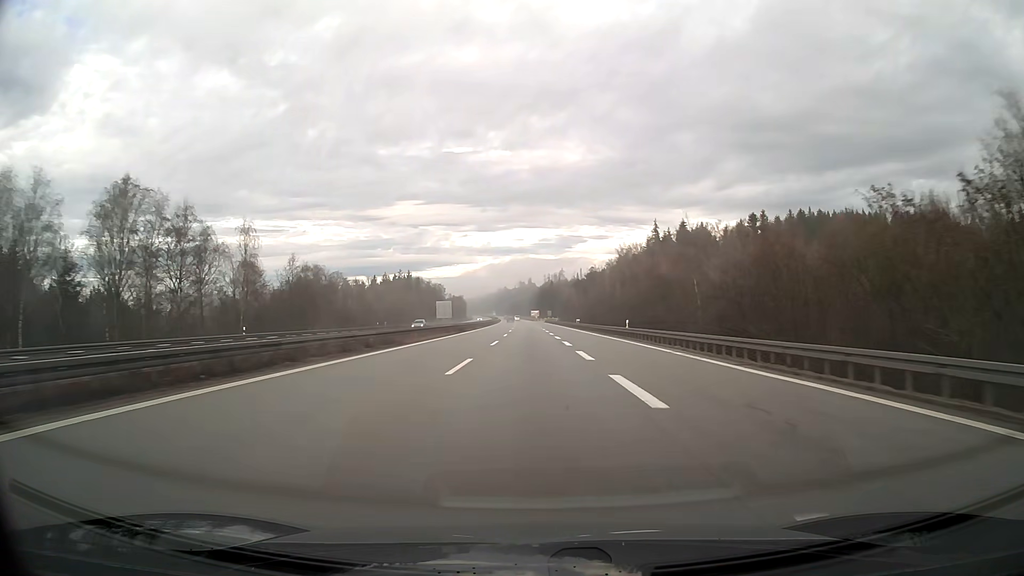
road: motorway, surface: asphalt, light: Day
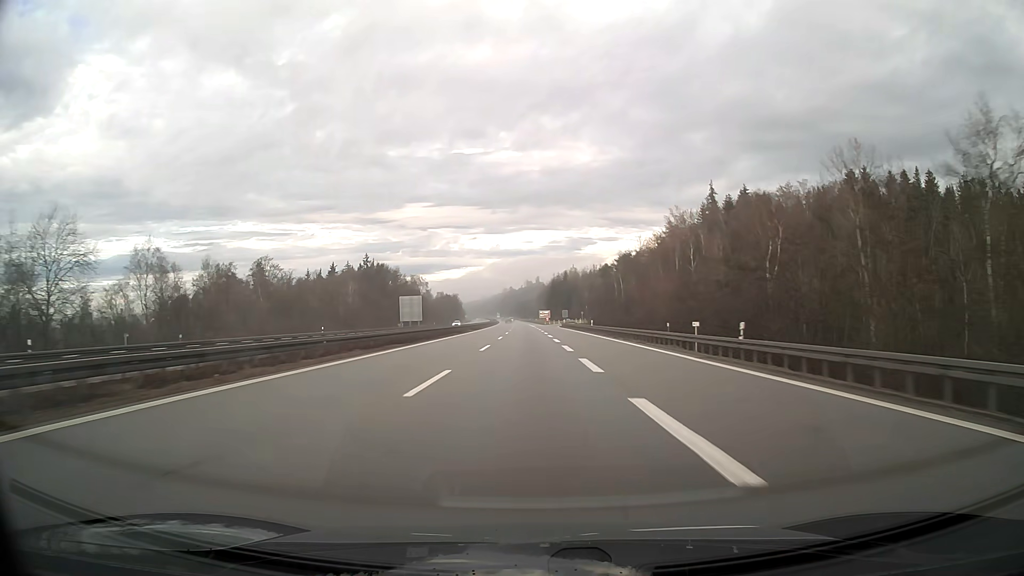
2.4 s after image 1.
(-0.4, +76.6) m; -1°
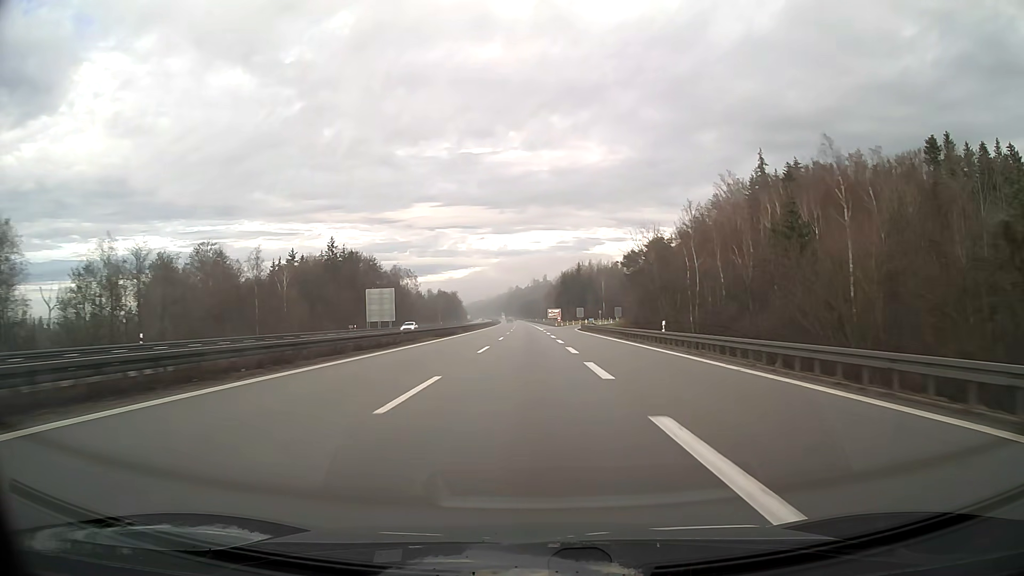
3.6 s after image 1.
(-0.2, +38.3) m; -1°
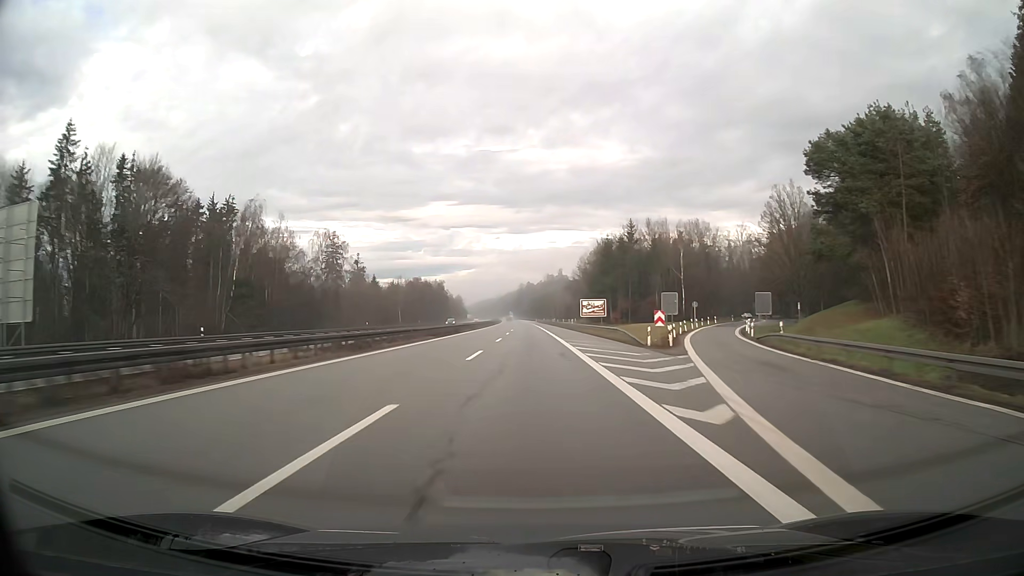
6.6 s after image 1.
(-0.9, +95.8) m; -1°
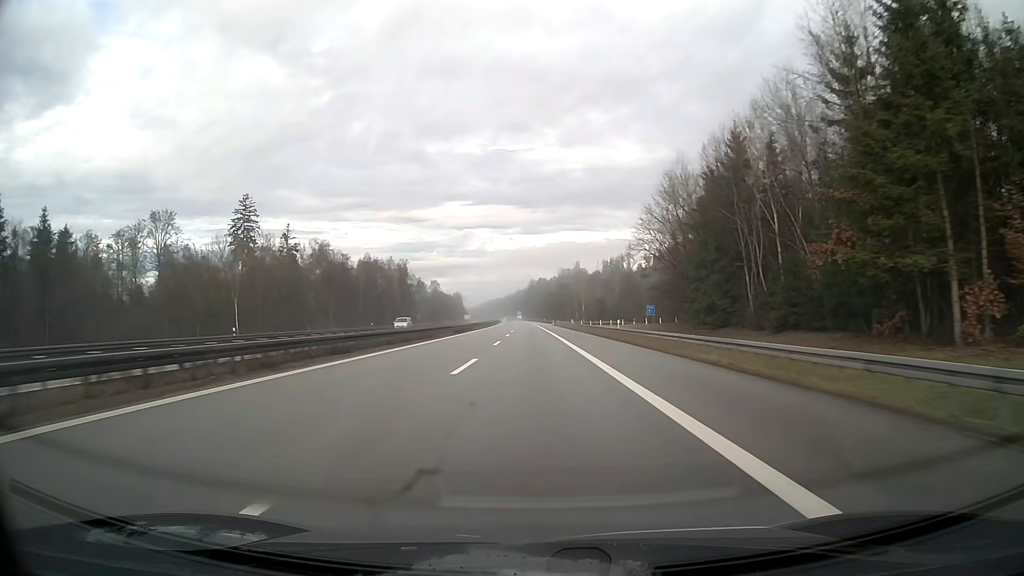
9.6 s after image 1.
(-0.8, +95.8) m; -1°
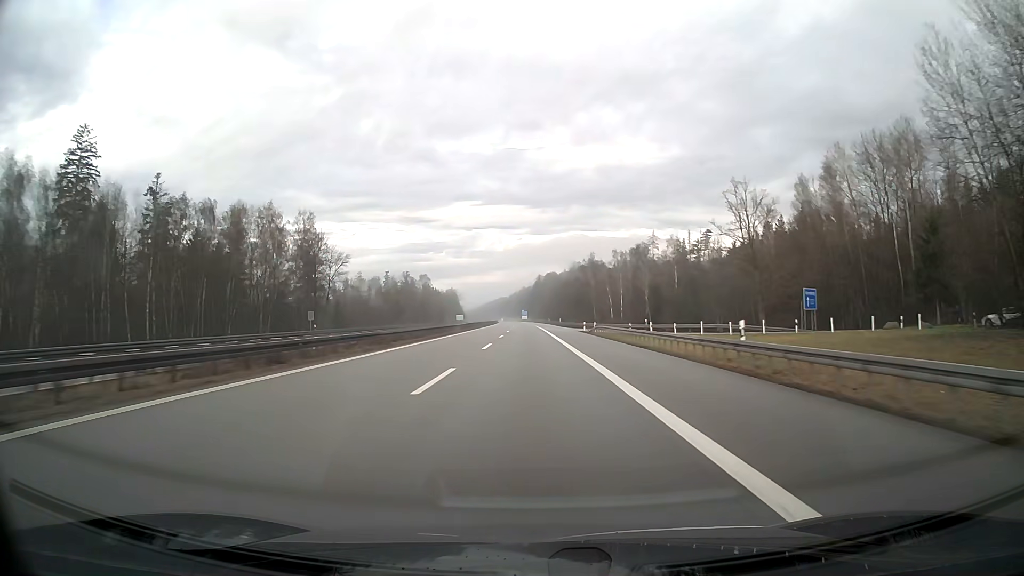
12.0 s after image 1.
(-0.4, +76.6) m; -1°
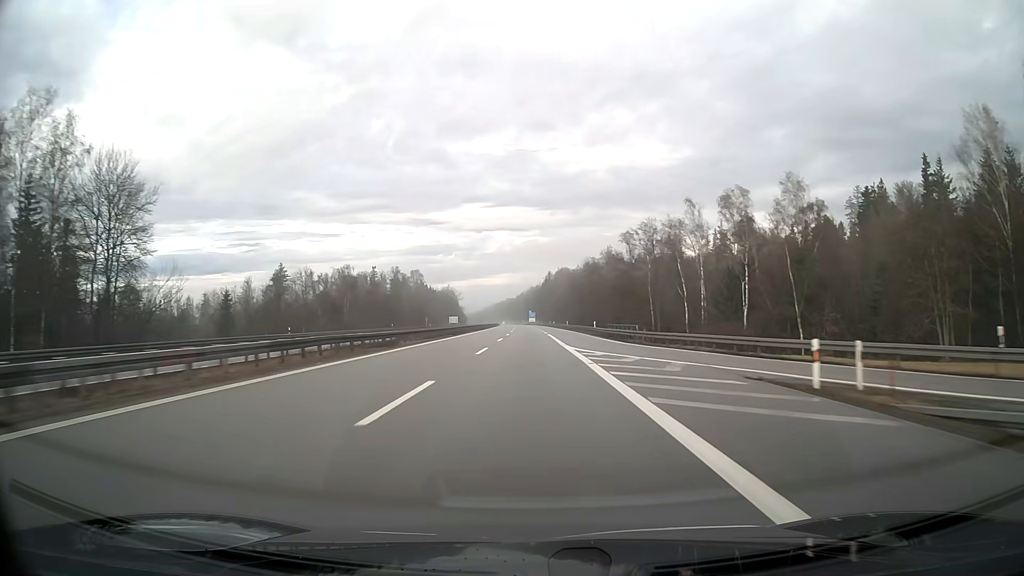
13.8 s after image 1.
(-0.4, +57.5) m; -1°
